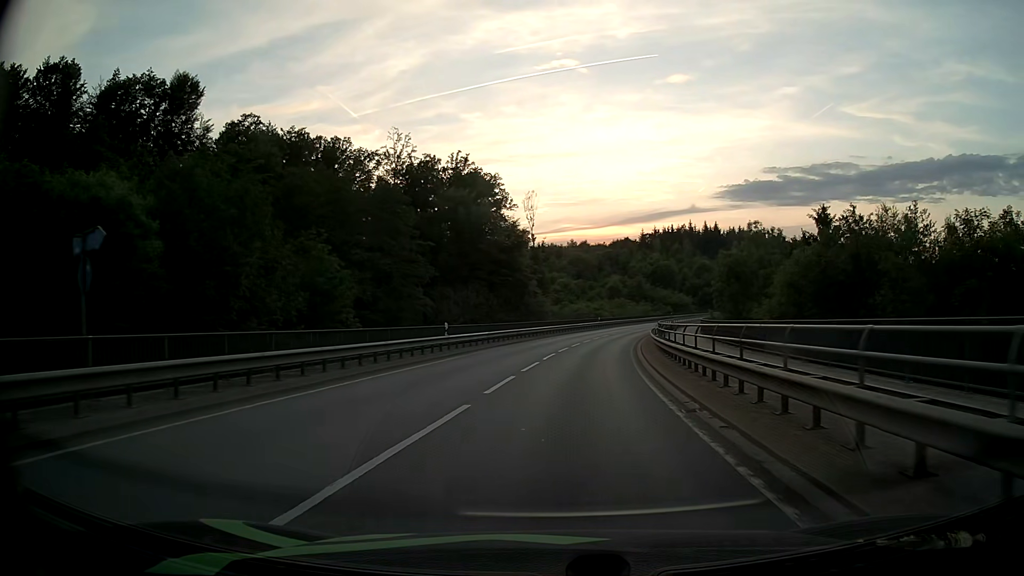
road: secondary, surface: asphalt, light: Day
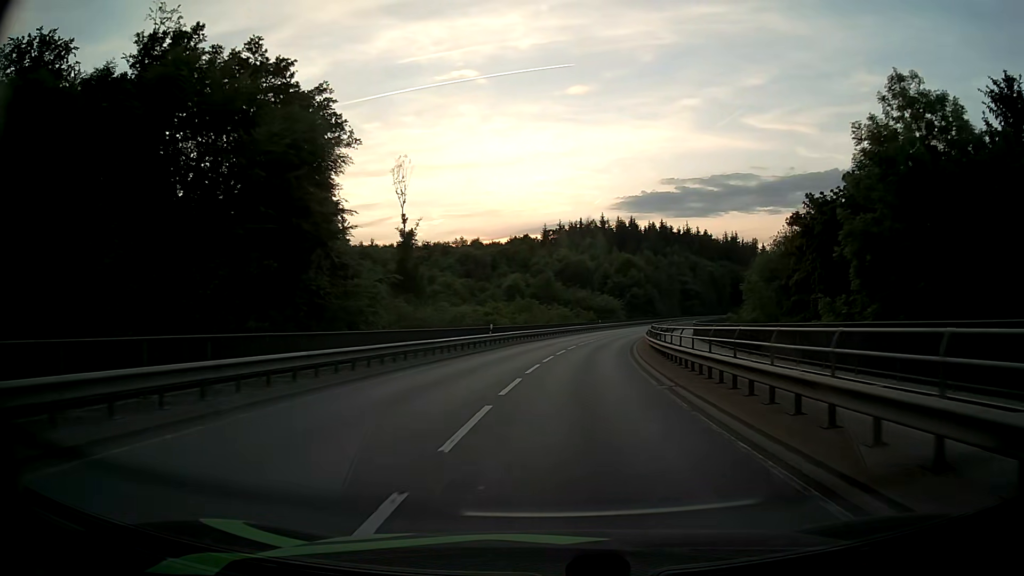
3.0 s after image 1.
(+2.9, +41.9) m; +9°
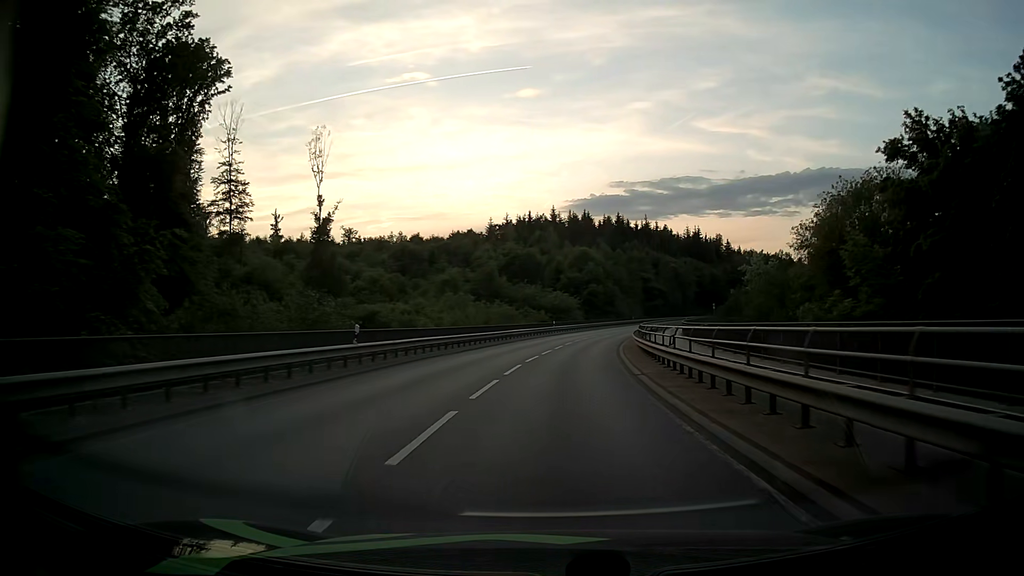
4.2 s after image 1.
(+0.7, +19.1) m; +4°
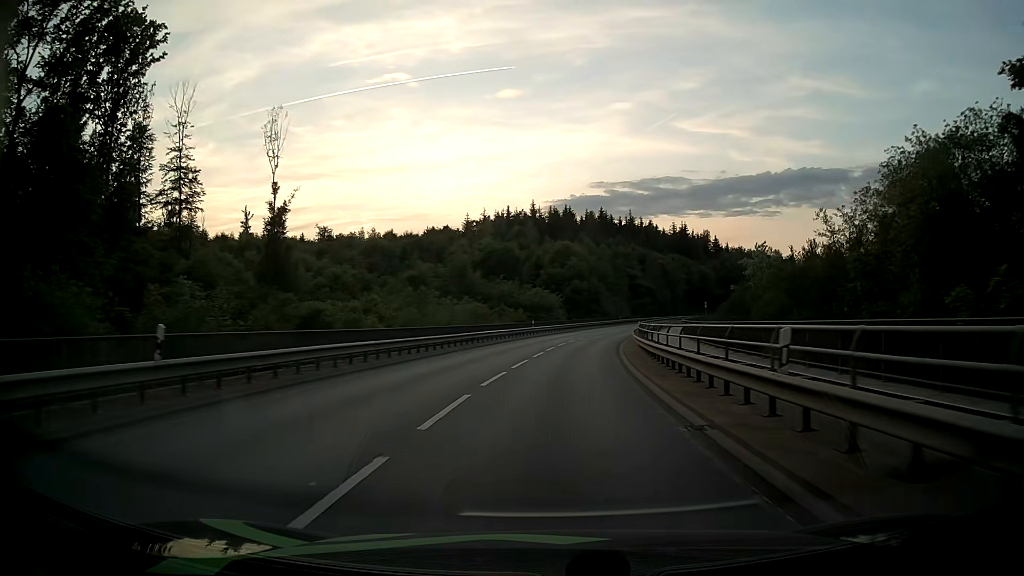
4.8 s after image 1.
(+0.2, +9.9) m; +2°
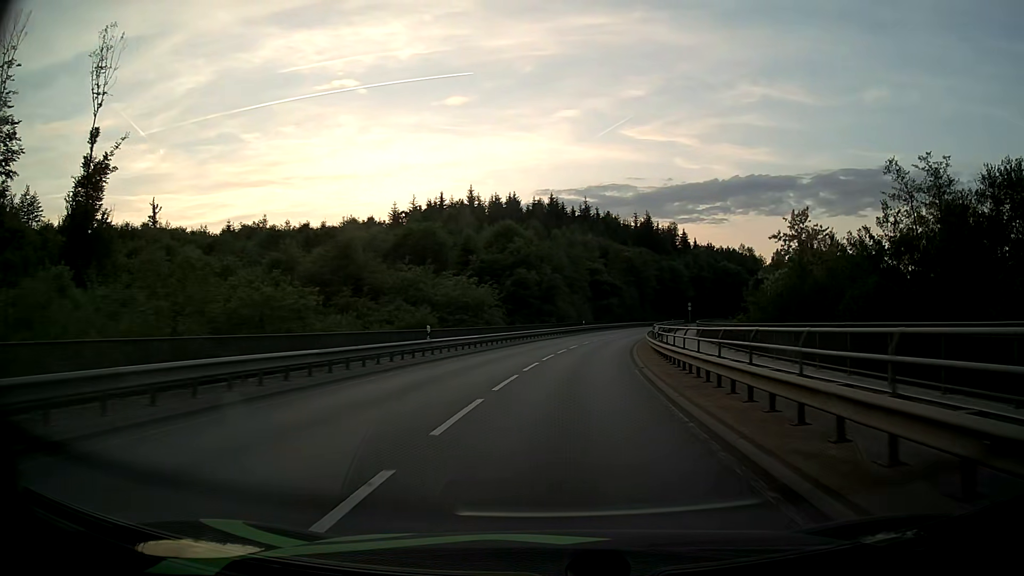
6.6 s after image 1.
(+1.1, +30.4) m; +4°
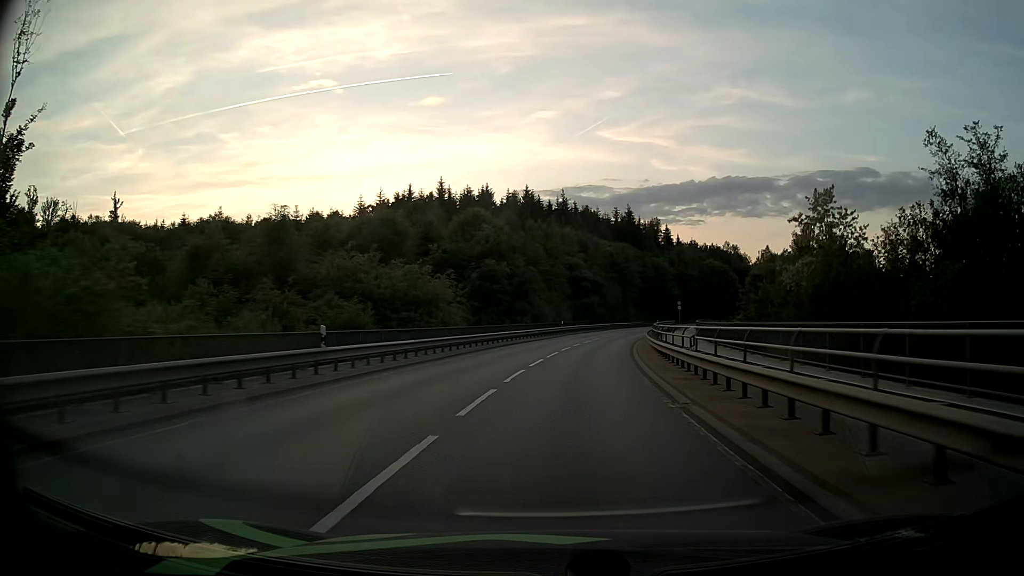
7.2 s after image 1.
(+0.2, +10.3) m; +2°
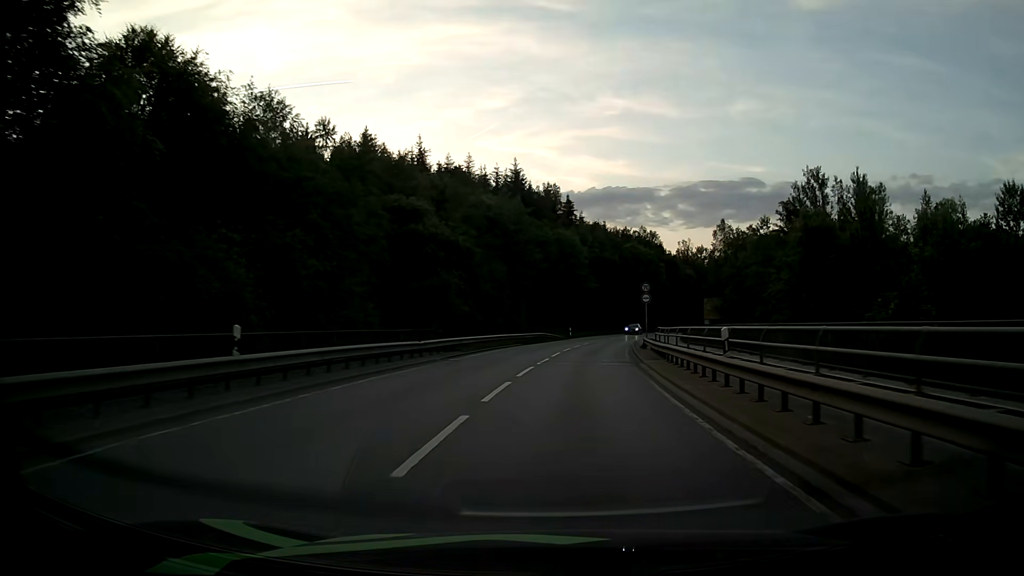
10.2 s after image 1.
(+4.7, +51.8) m; +10°
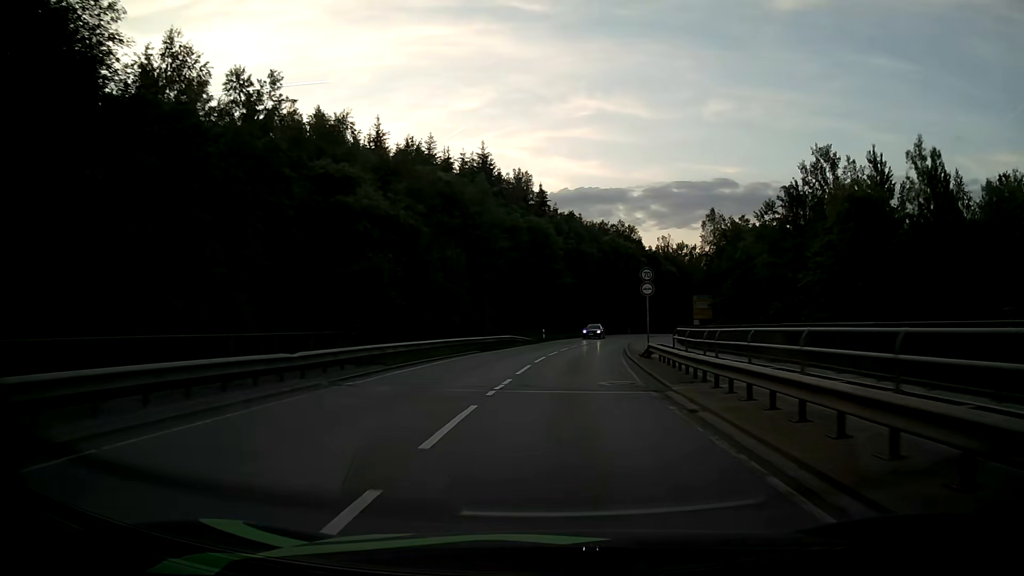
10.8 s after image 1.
(+0.2, +10.5) m; +2°
(0, +10) (+1, +20) (+2, +30) (+3, +40) (+4, +50) (+6, +60) (+8, +69) (+10, +79) (+13, +89) (+16, +98) m
